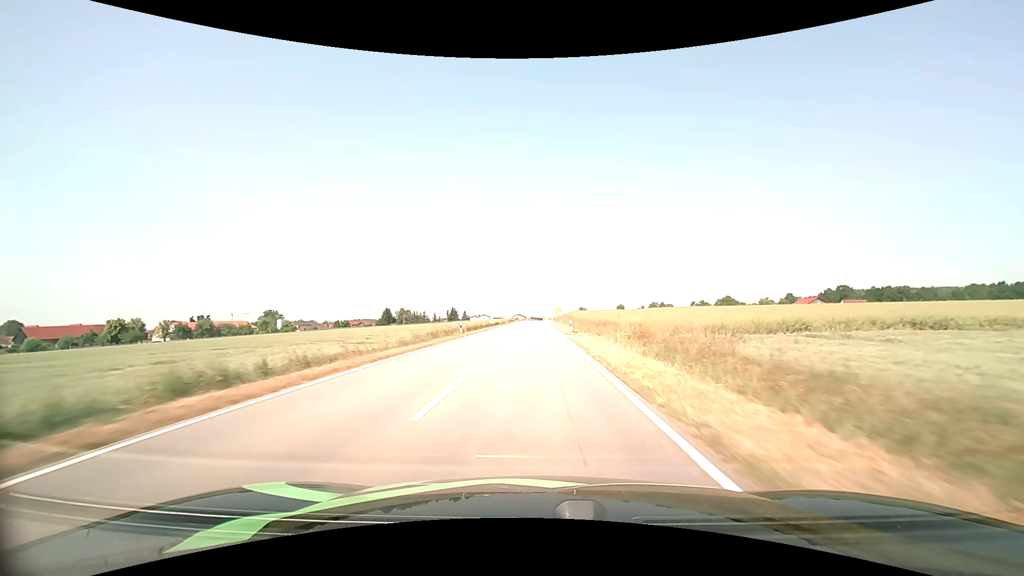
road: tertiary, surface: asphalt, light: Day
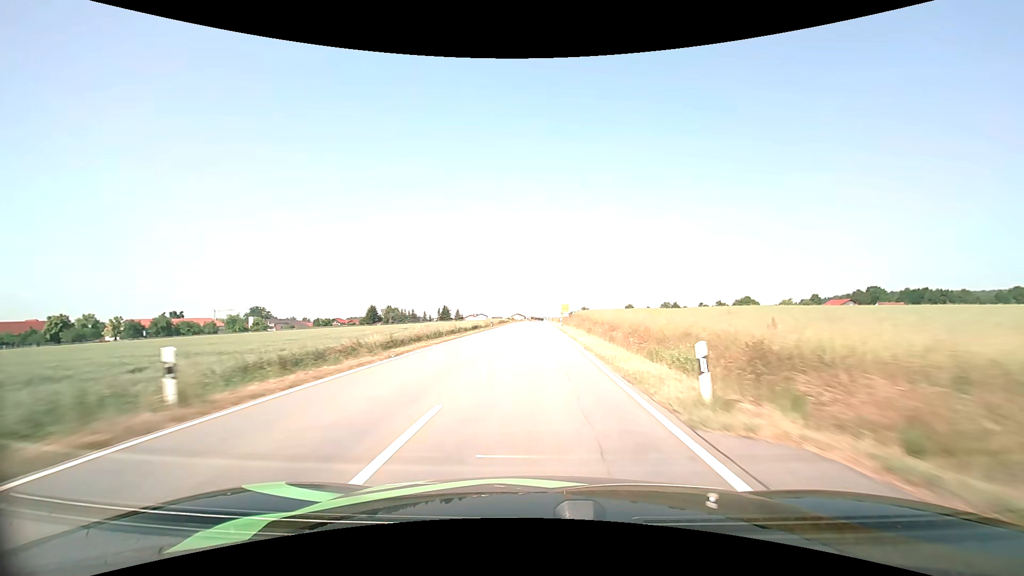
(-0.1, +28.5) m; 0°
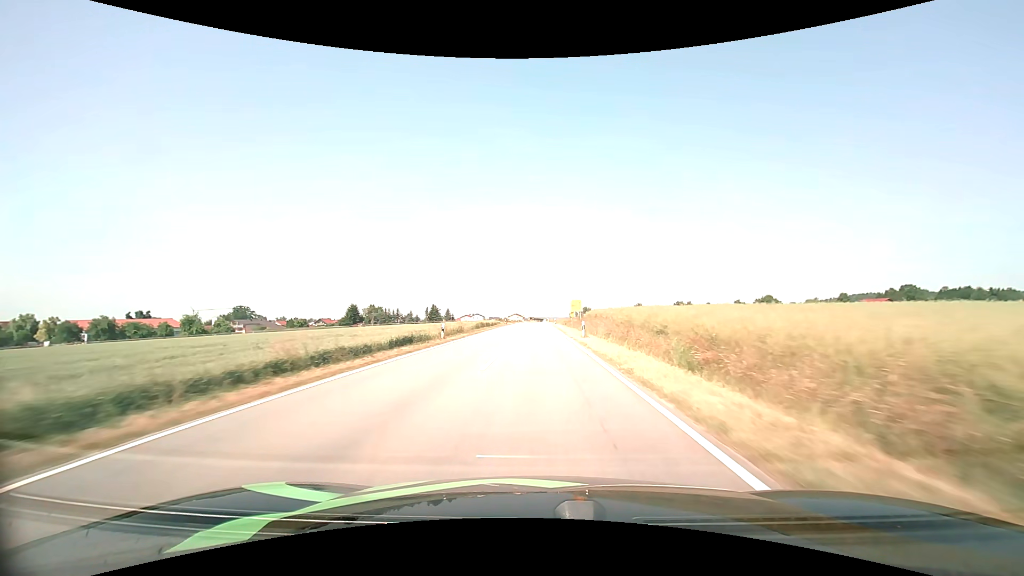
(0.0, +28.2) m; 0°
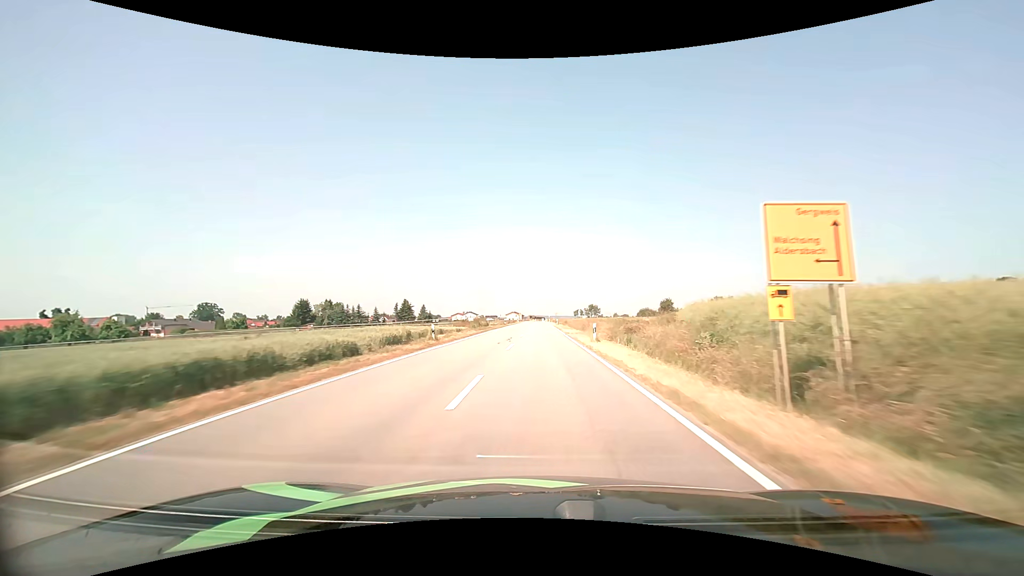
(0.0, +54.8) m; 0°
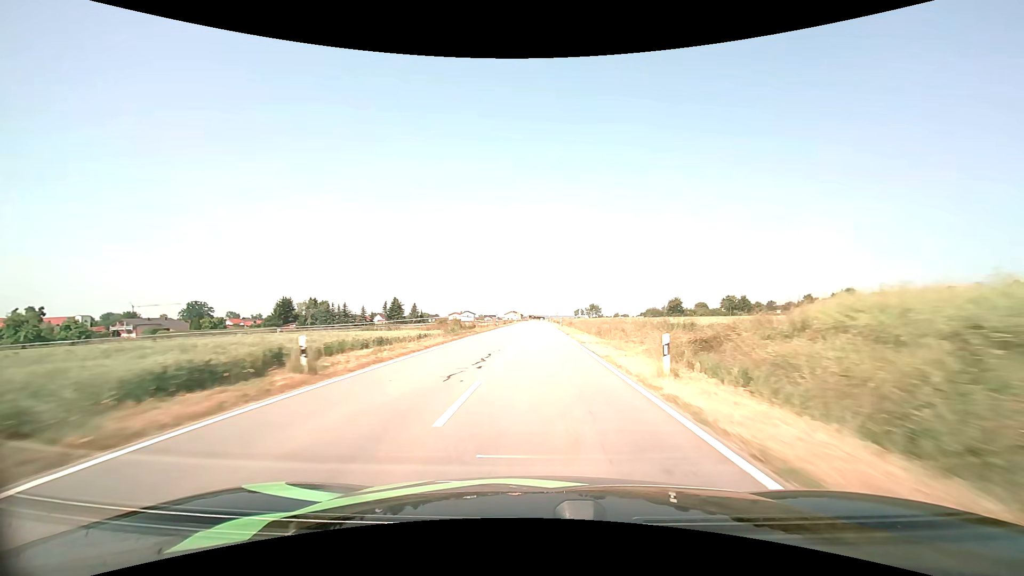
(0.0, +13.5) m; 0°
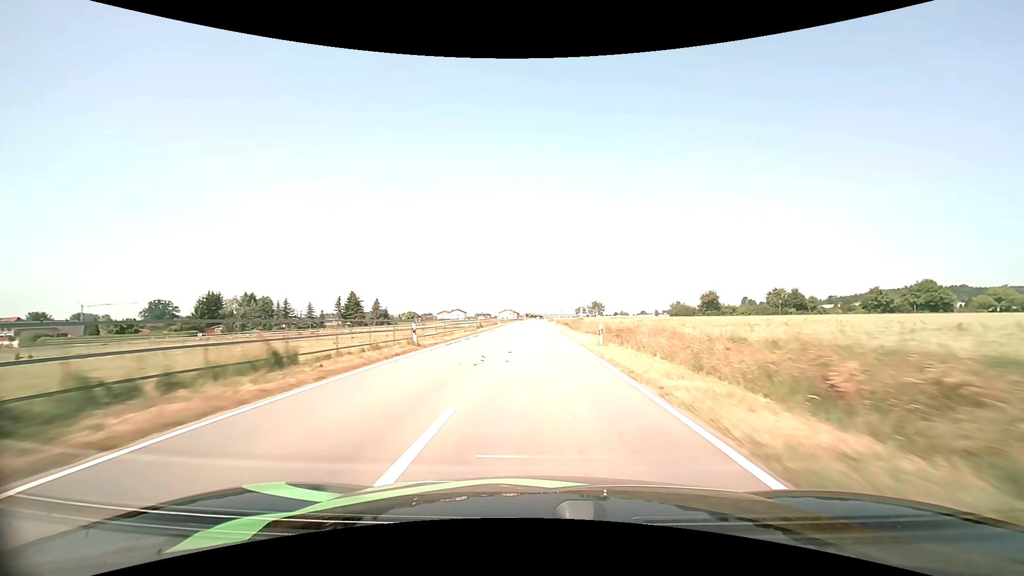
(+0.1, +40.4) m; 0°
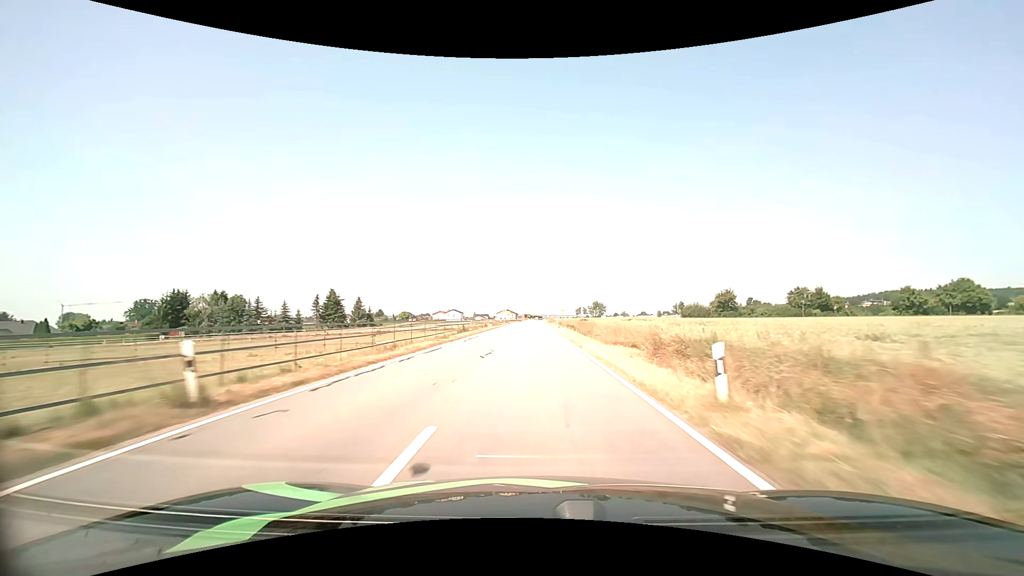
(0.0, +13.6) m; 0°
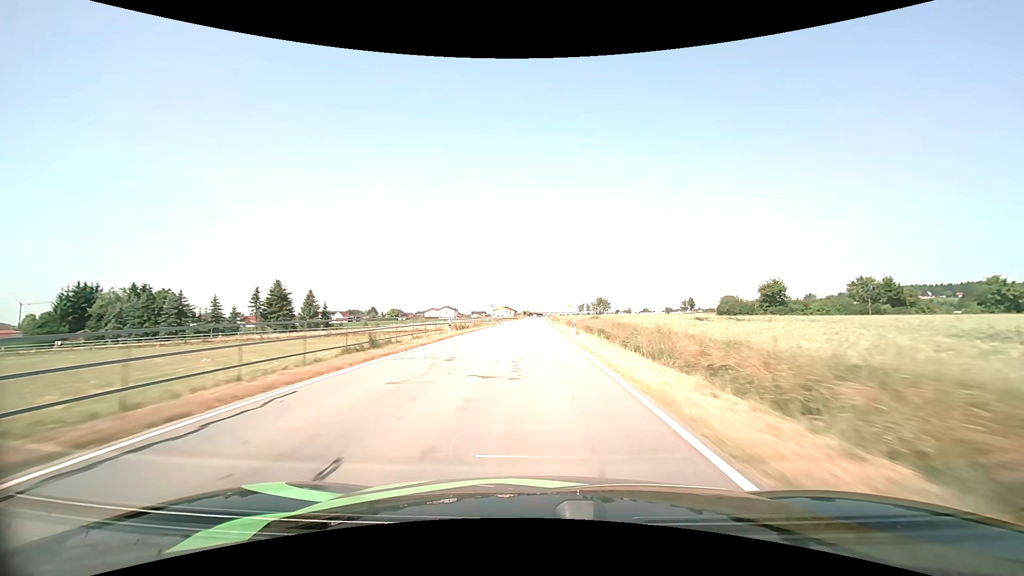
(0.0, +27.2) m; 0°
(0, +10) (0, +20) (0, +30) (0, +40) (0, +50) (0, +60) (0, +70) (0, +80) (0, +90) (0, +100) m
